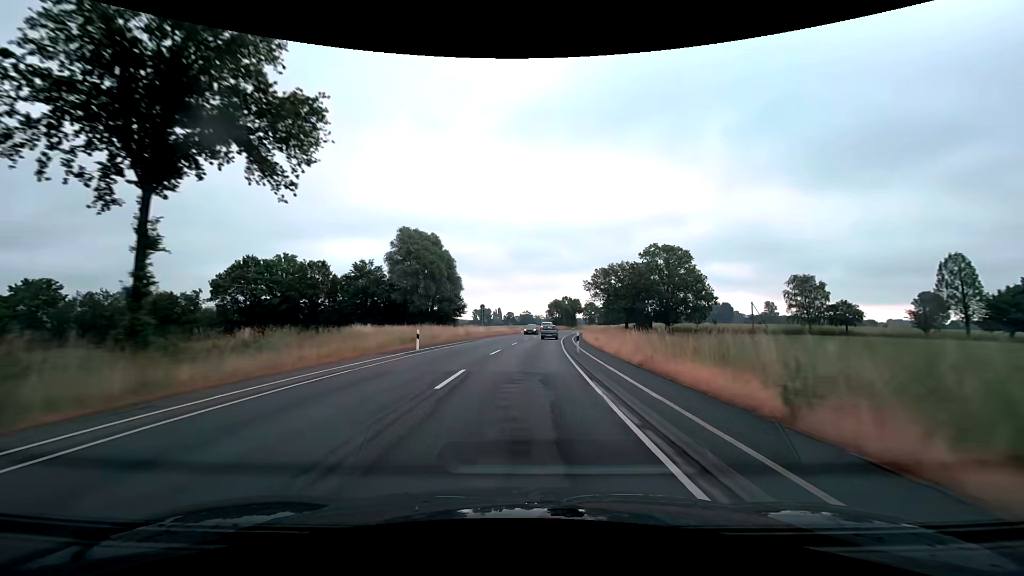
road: secondary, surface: asphalt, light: Day
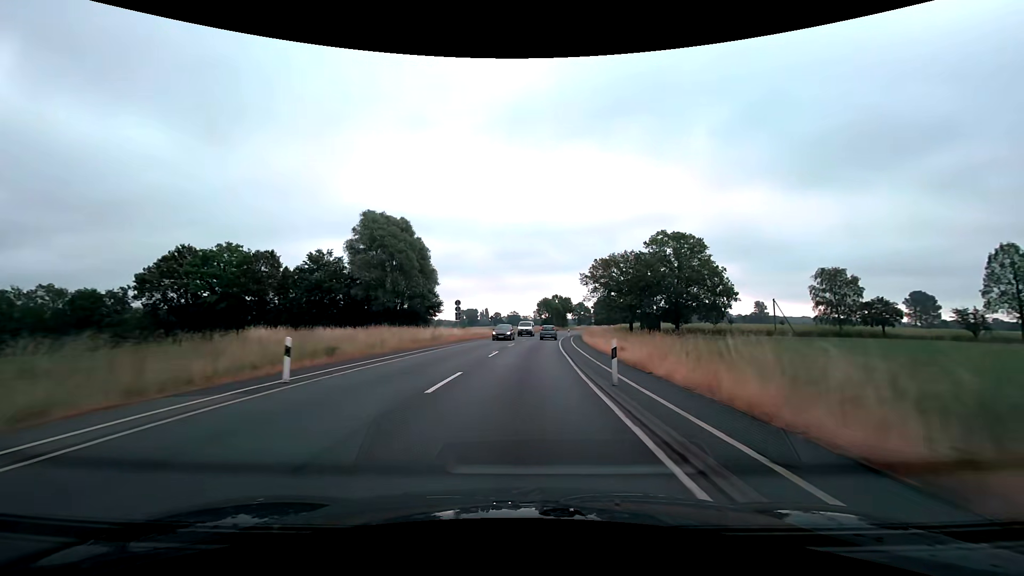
(+0.2, +12.5) m; +1°
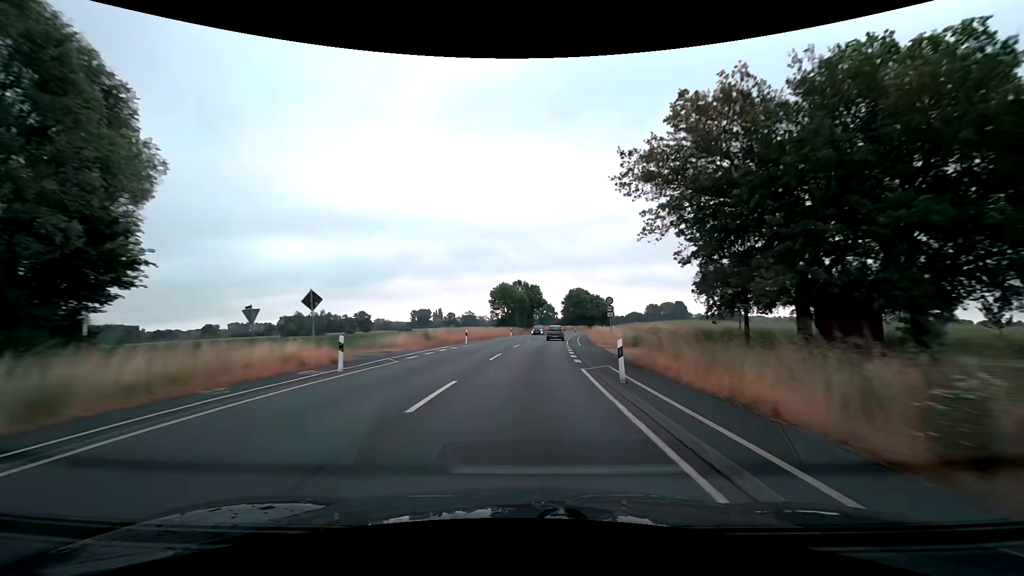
(+2.1, +50.0) m; +5°
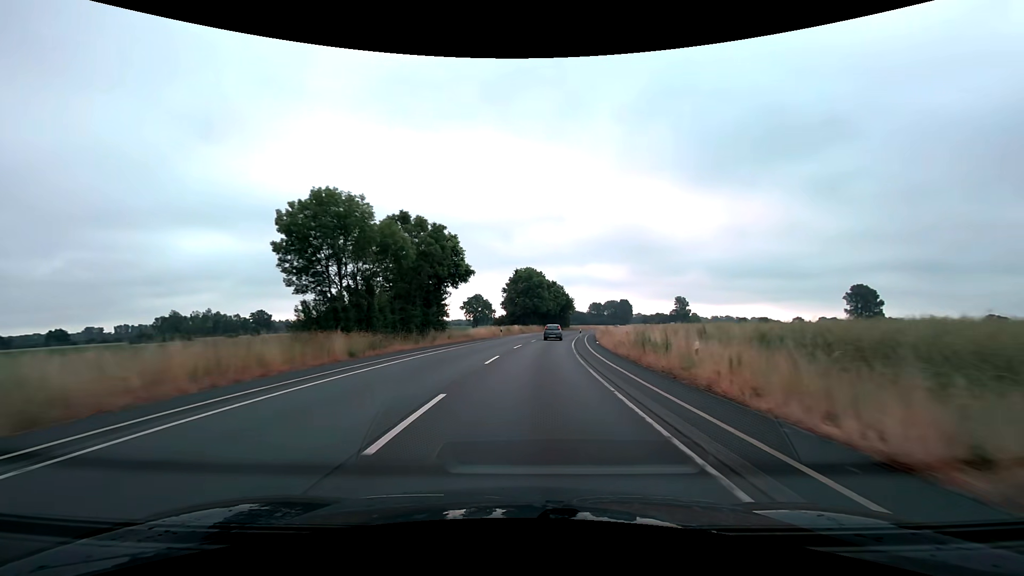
(+3.8, +62.4) m; +7°
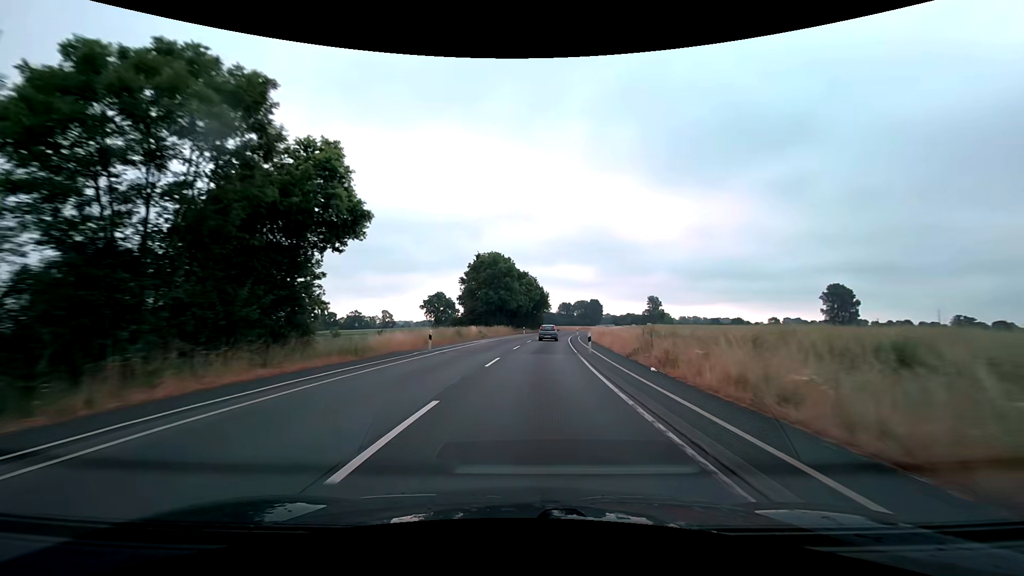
(+0.7, +25.0) m; +4°
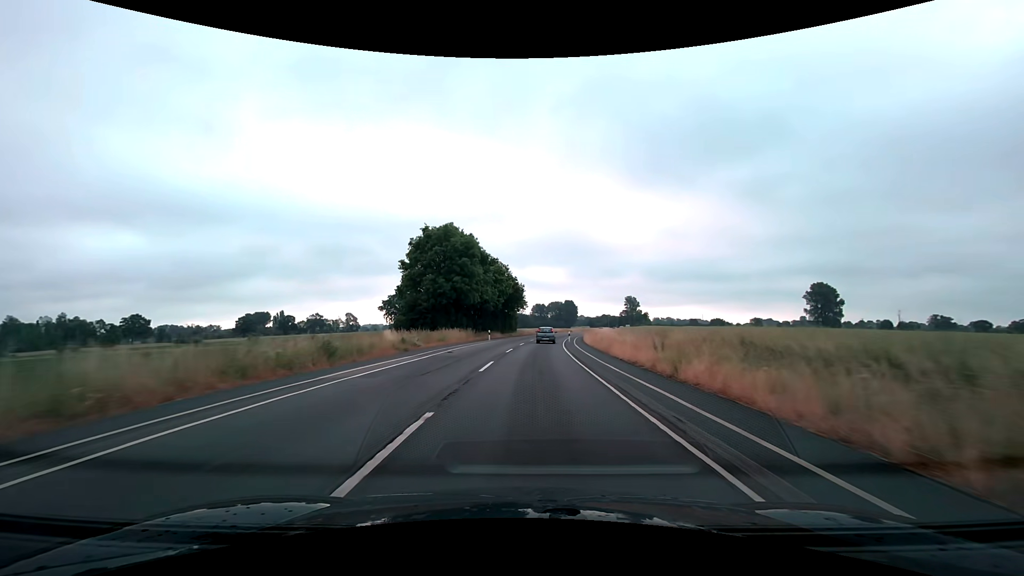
(+0.7, +25.0) m; +3°
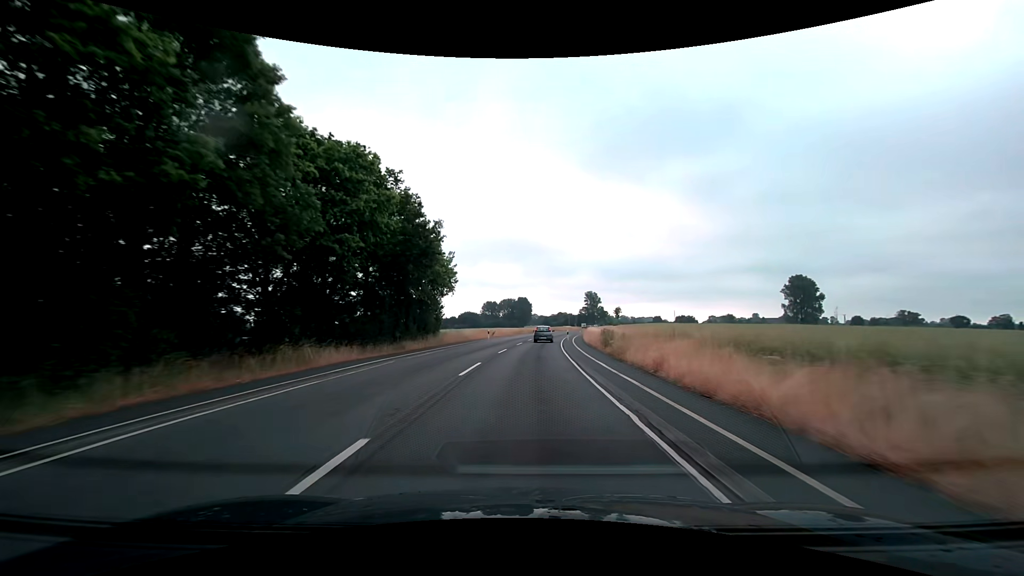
(+2.0, +49.9) m; +5°
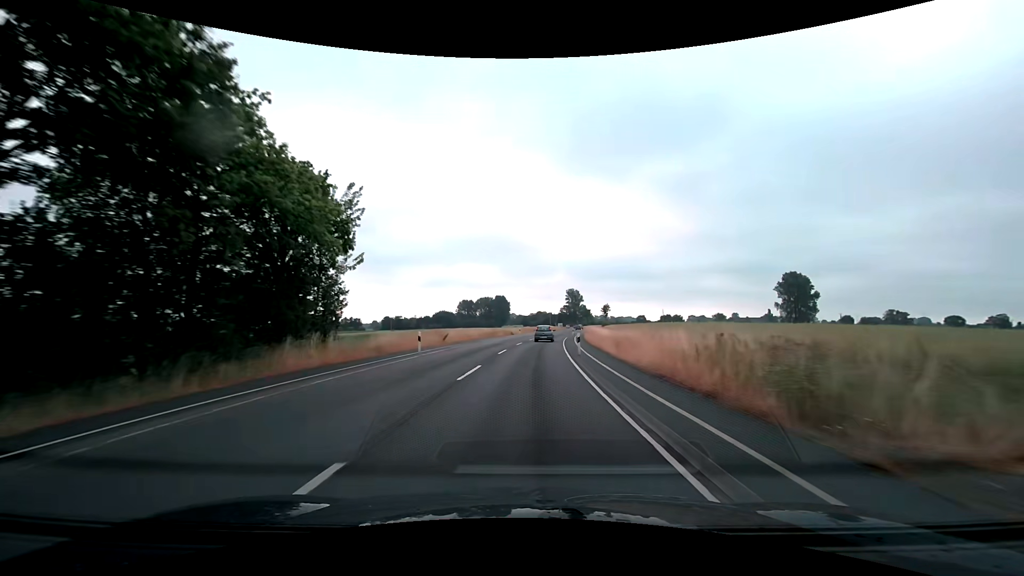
(+0.5, +25.0) m; +2°
(0, +10) (0, +20) (+1, +30) (+2, +40) (+2, +50) (+3, +60) (+4, +70) (+6, +80) (+7, +90) (+8, +100) m
